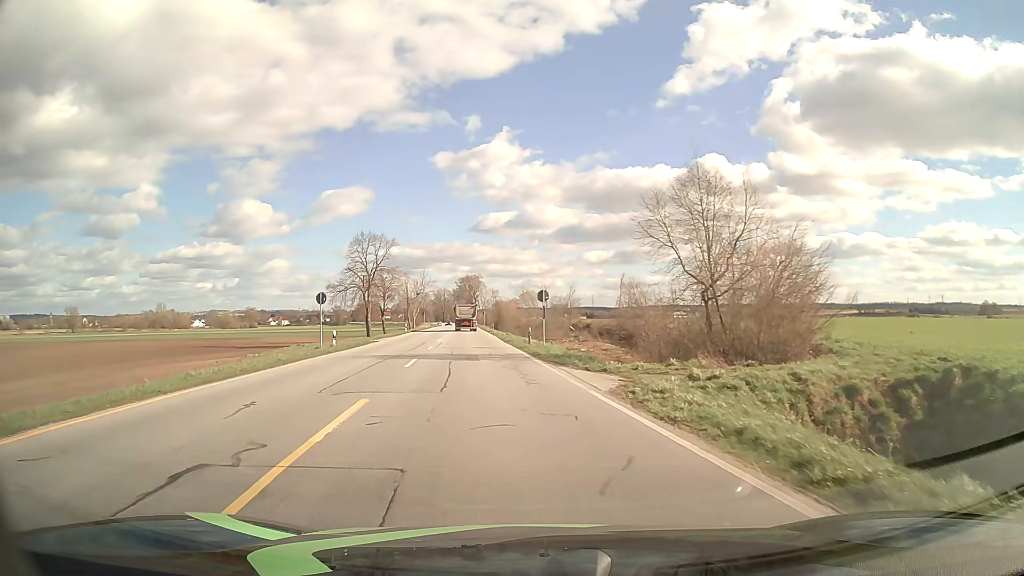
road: primary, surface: asphalt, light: Day
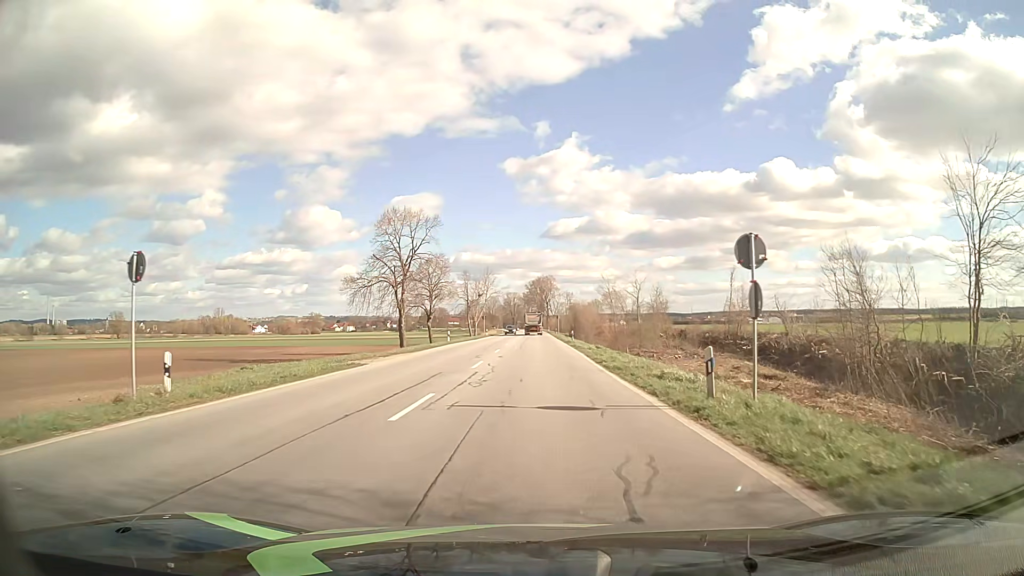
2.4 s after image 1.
(-1.9, +22.8) m; -6°
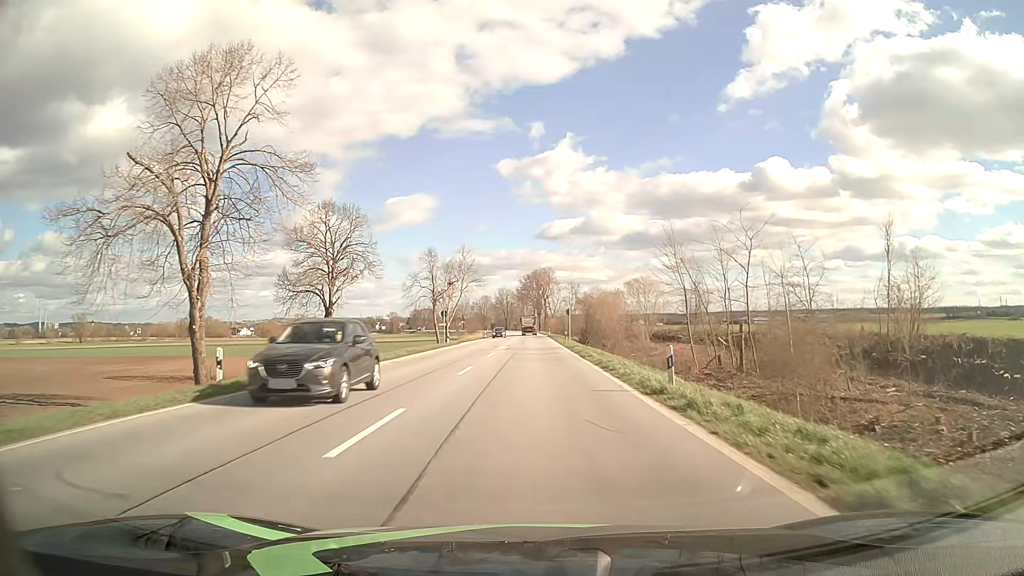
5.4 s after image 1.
(+0.1, +40.5) m; 0°
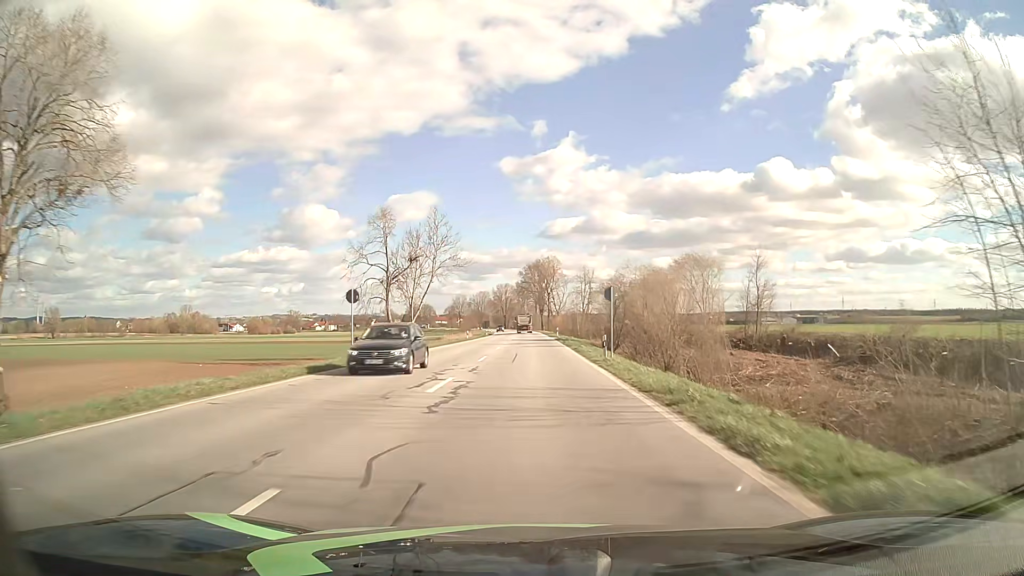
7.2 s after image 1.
(-0.1, +30.5) m; 0°
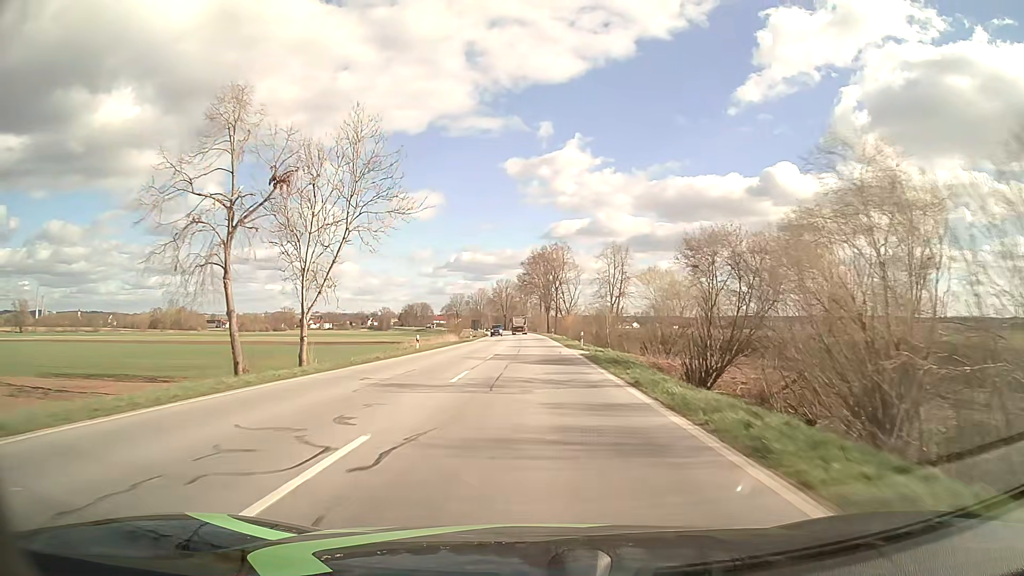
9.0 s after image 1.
(0.0, +34.4) m; 0°
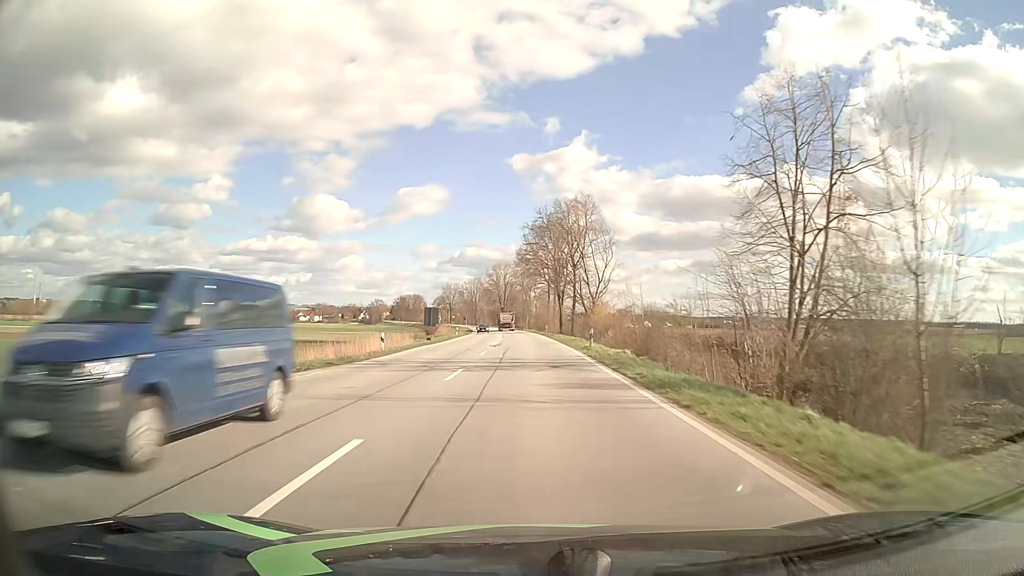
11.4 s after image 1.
(-0.2, +50.4) m; 0°
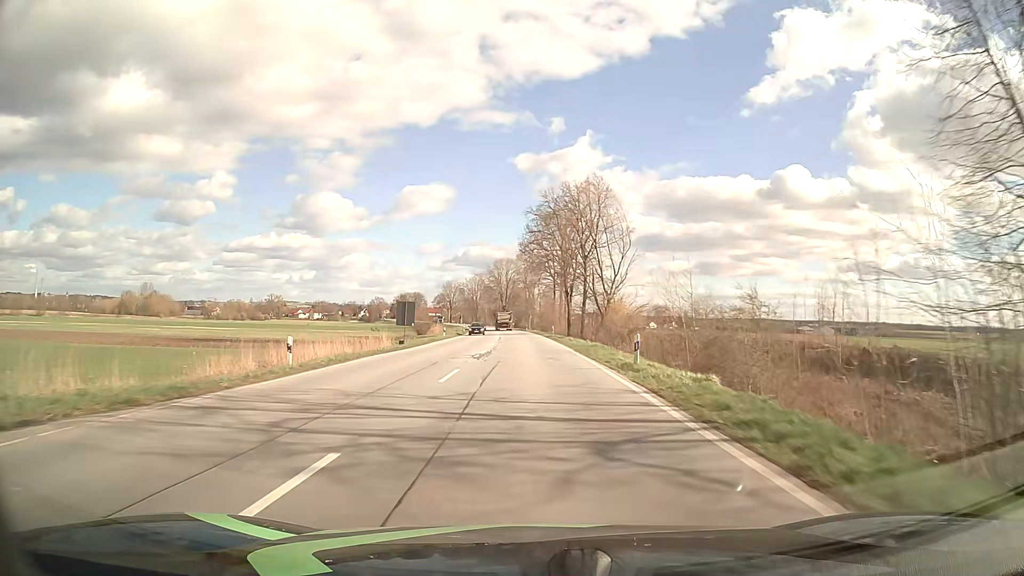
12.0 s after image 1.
(-0.1, +13.2) m; -1°
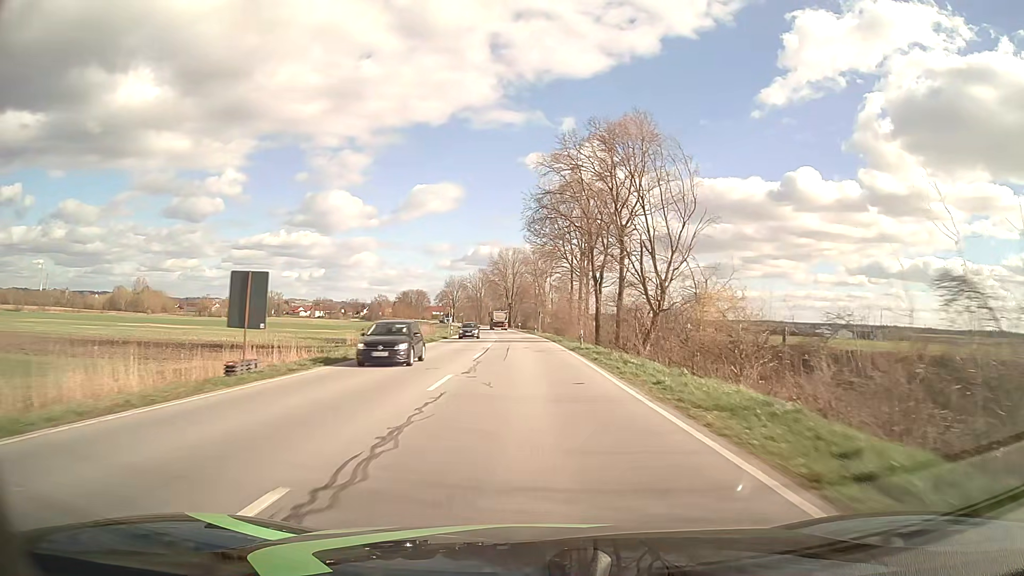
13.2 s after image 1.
(-0.1, +26.8) m; -1°
(0, +10) (0, +20) (0, +30) (0, +40) (-1, +50) (-1, +60) (-2, +70) (-2, +80) (-3, +90) (-4, +100) m
